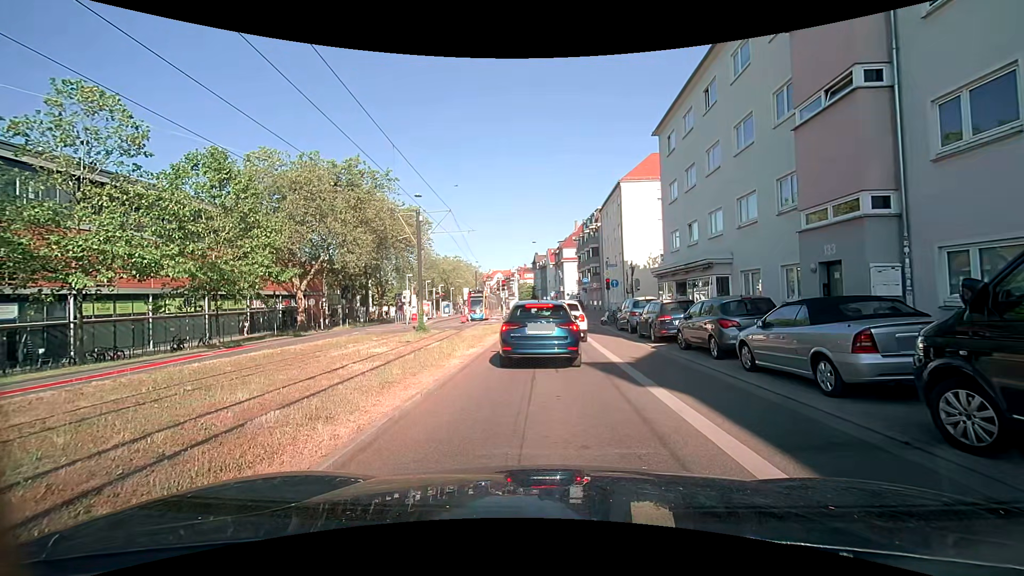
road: secondary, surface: asphalt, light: Day
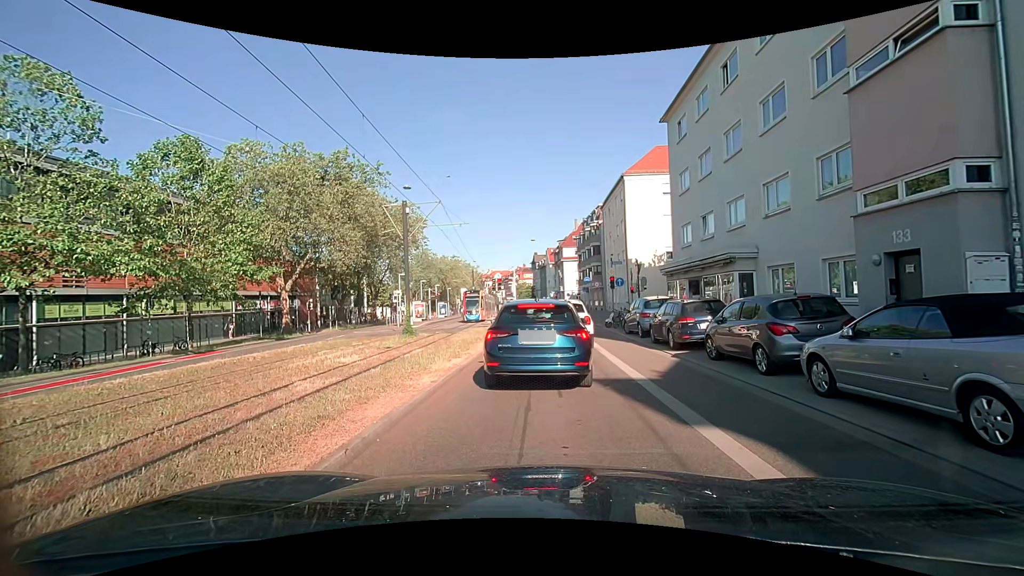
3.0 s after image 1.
(0.0, +2.6) m; 0°
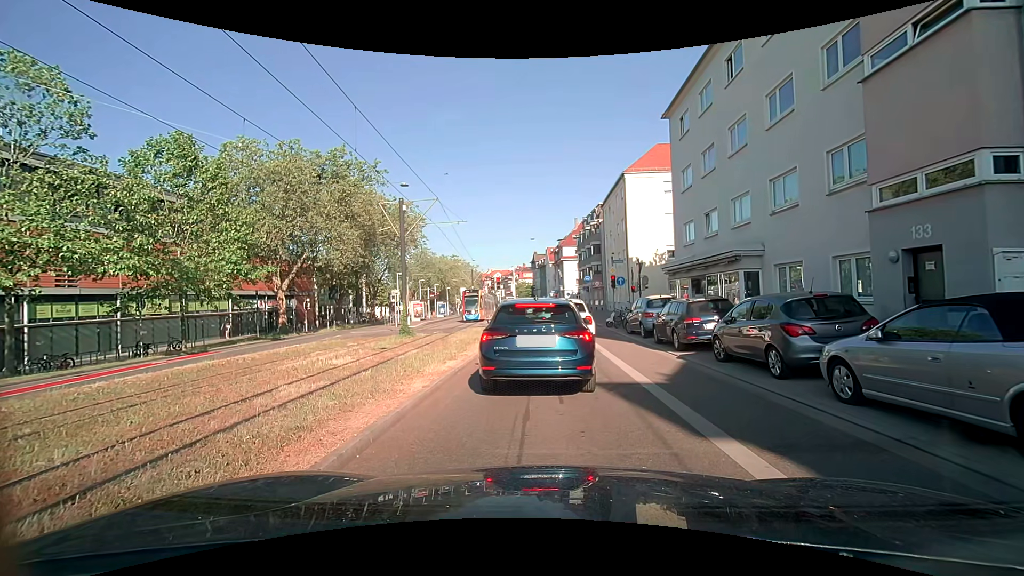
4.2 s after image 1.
(0.0, +0.5) m; 0°
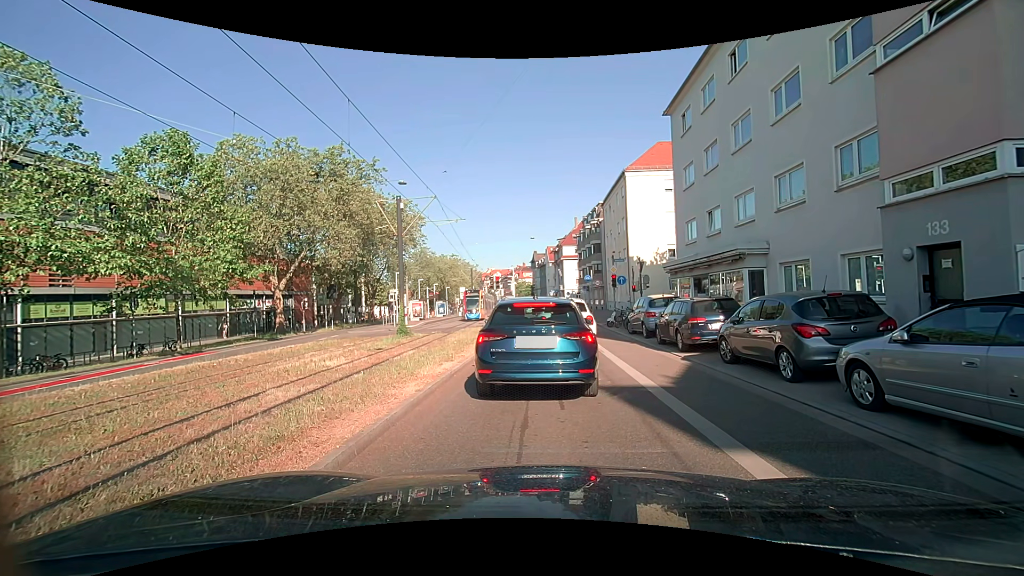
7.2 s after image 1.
(0.0, +0.5) m; 0°
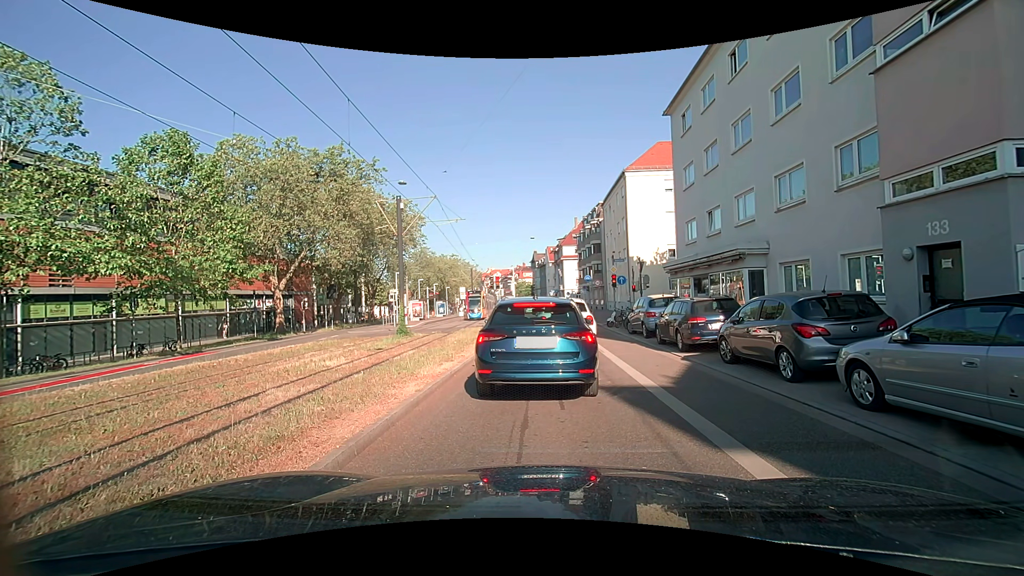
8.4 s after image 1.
(0.0, 0.0) m; 0°
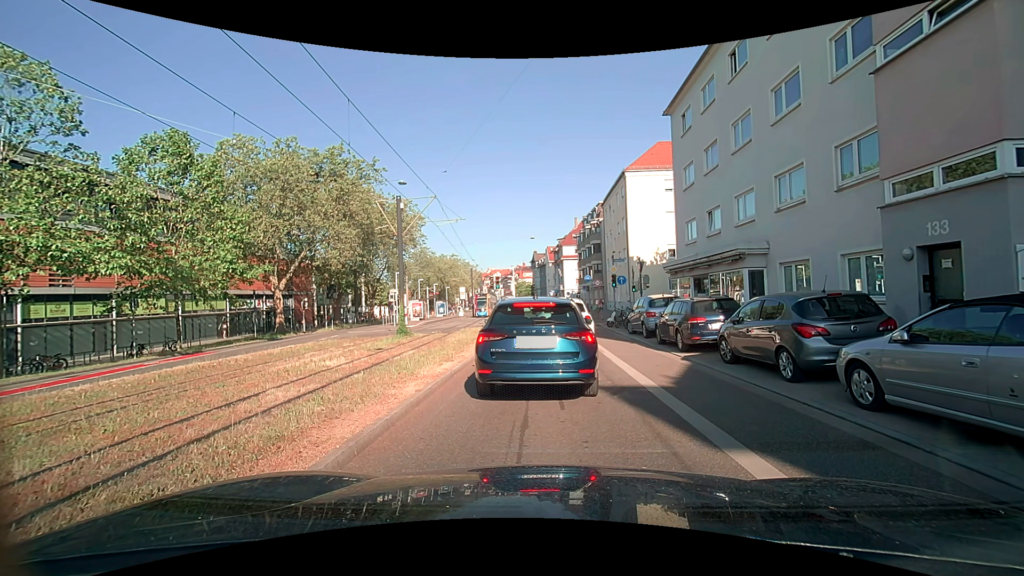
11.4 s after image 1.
(0.0, 0.0) m; 0°
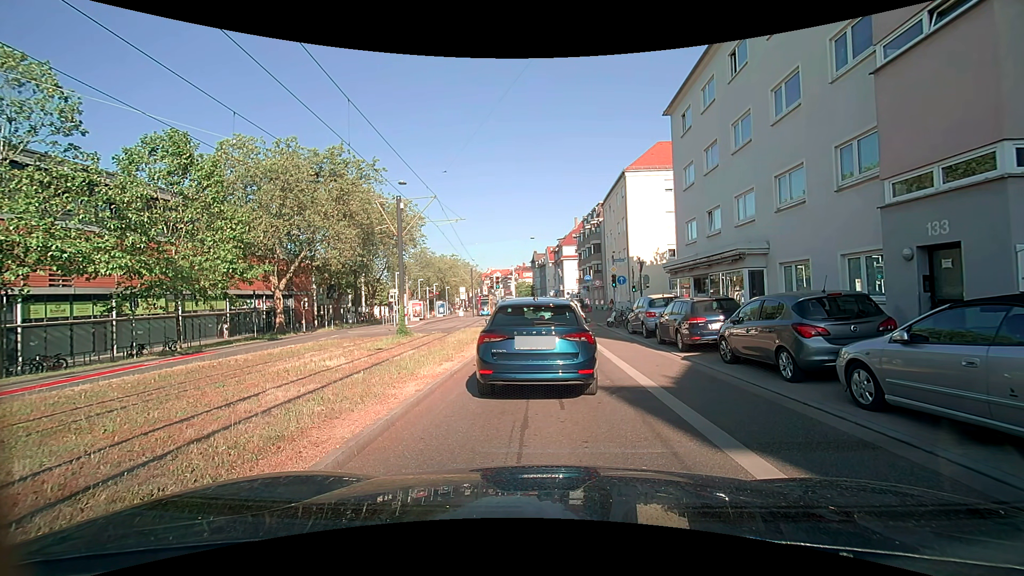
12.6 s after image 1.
(0.0, 0.0) m; 0°
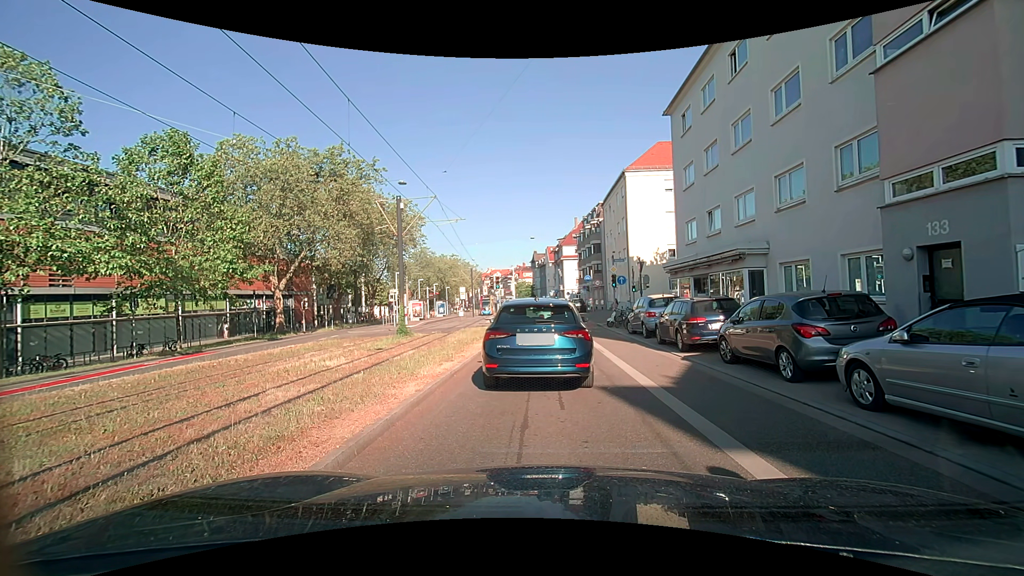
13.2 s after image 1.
(0.0, 0.0) m; 0°
(0, +10) (0, +20) (0, +30) (0, +40) (0, +50) (-1, +60) (-1, +70) (-2, +80) (-3, +90) (-4, +100) m
